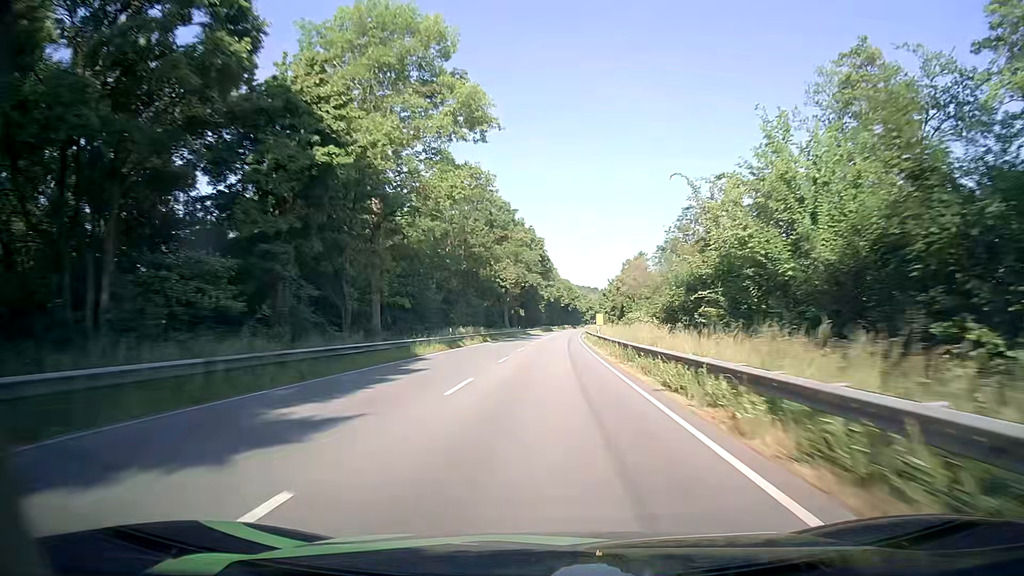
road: primary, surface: asphalt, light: Day
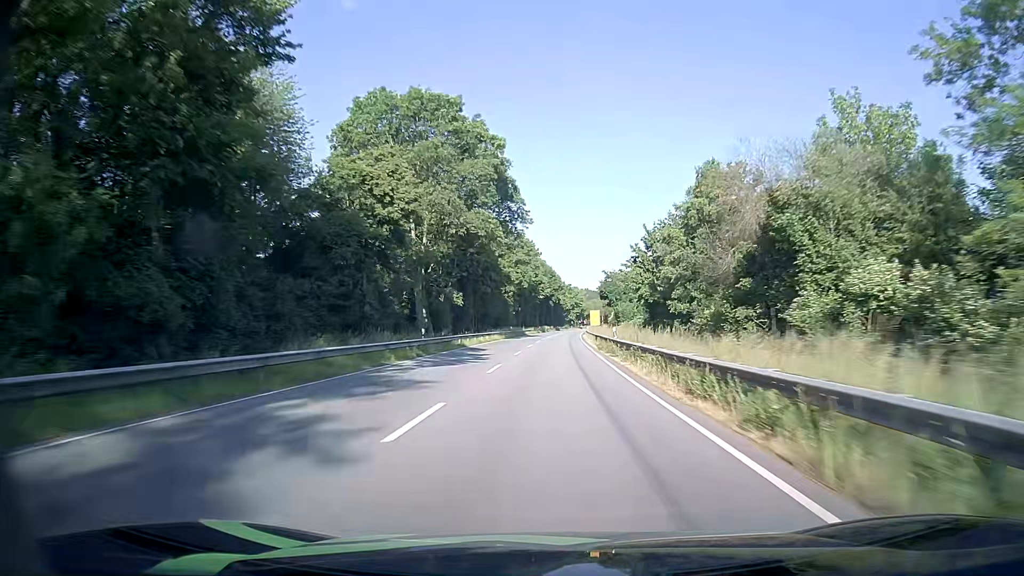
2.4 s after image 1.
(+0.8, +65.6) m; +2°
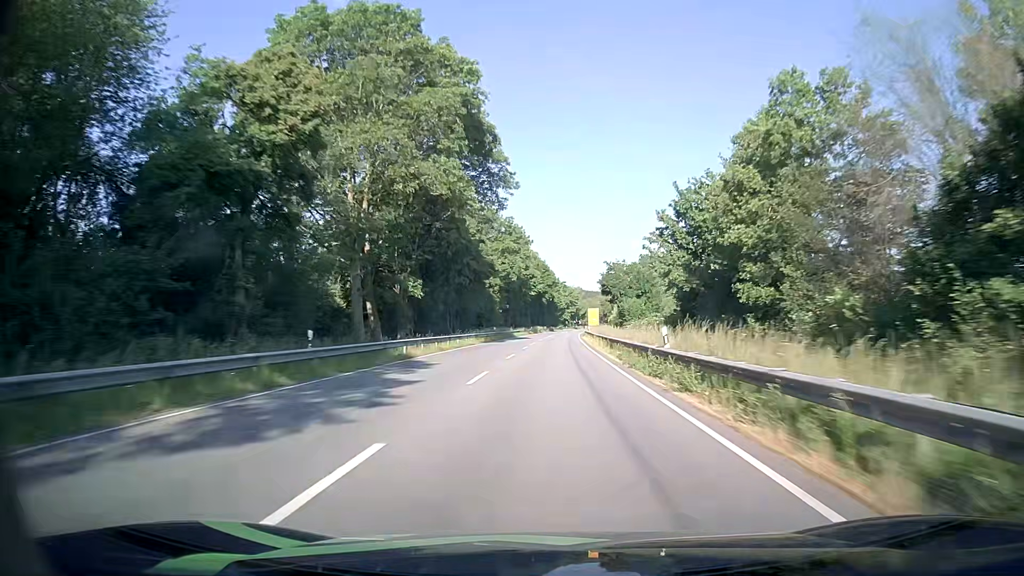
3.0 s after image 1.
(+0.1, +16.3) m; +1°
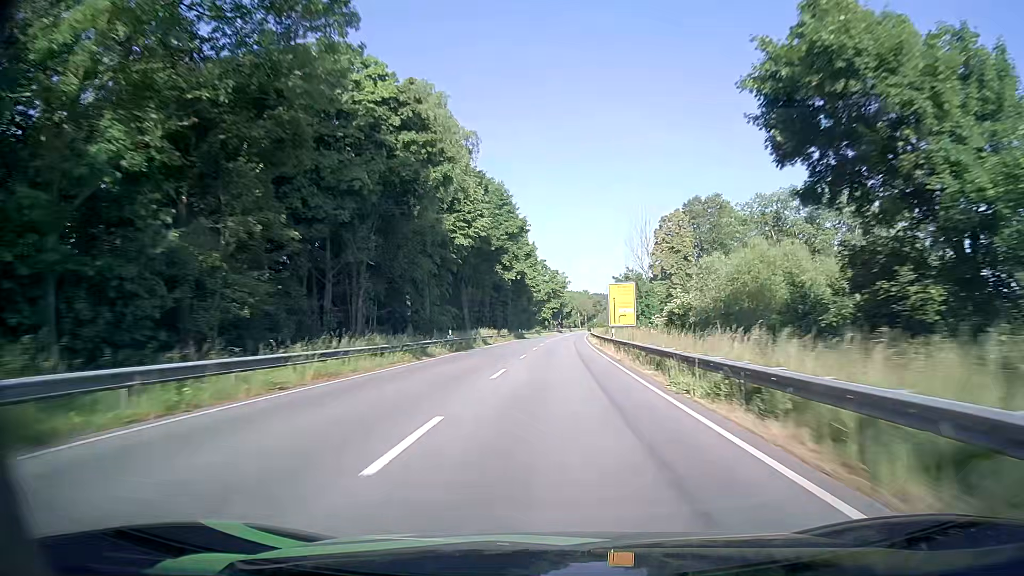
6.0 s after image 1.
(+1.0, +81.9) m; +2°
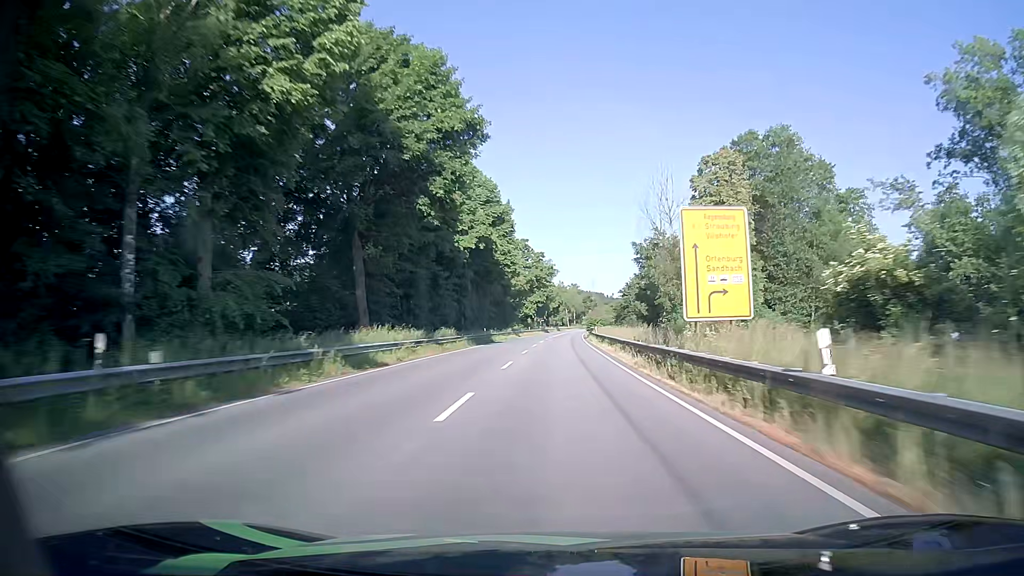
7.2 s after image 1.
(+0.2, +32.7) m; +1°
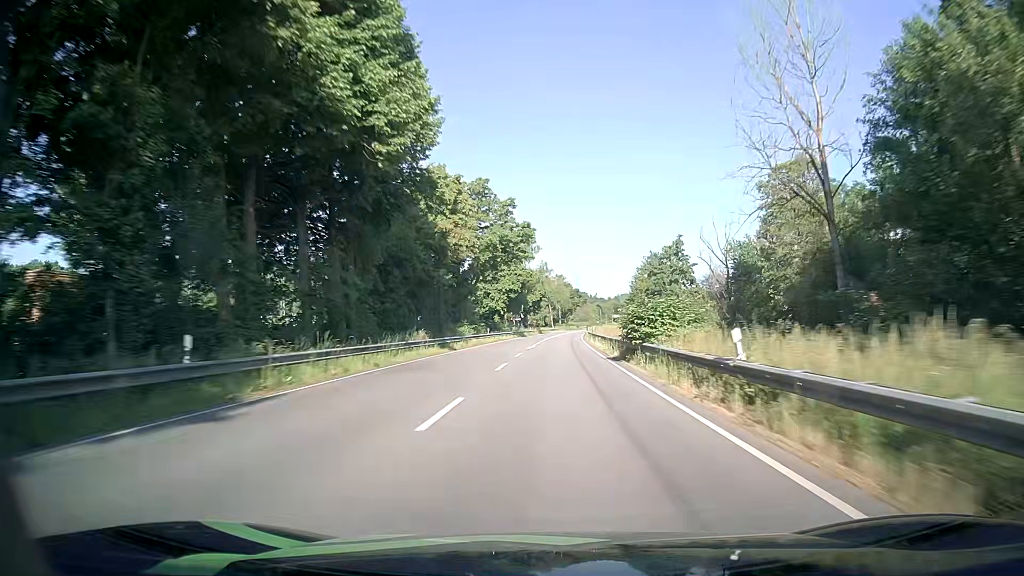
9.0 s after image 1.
(+0.6, +48.9) m; +2°
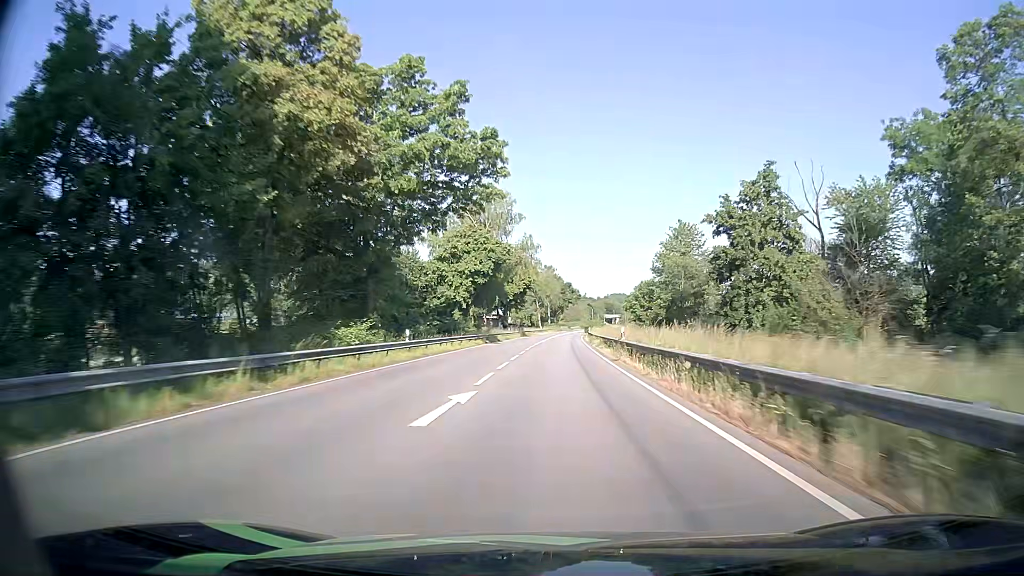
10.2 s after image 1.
(+0.1, +32.5) m; +1°
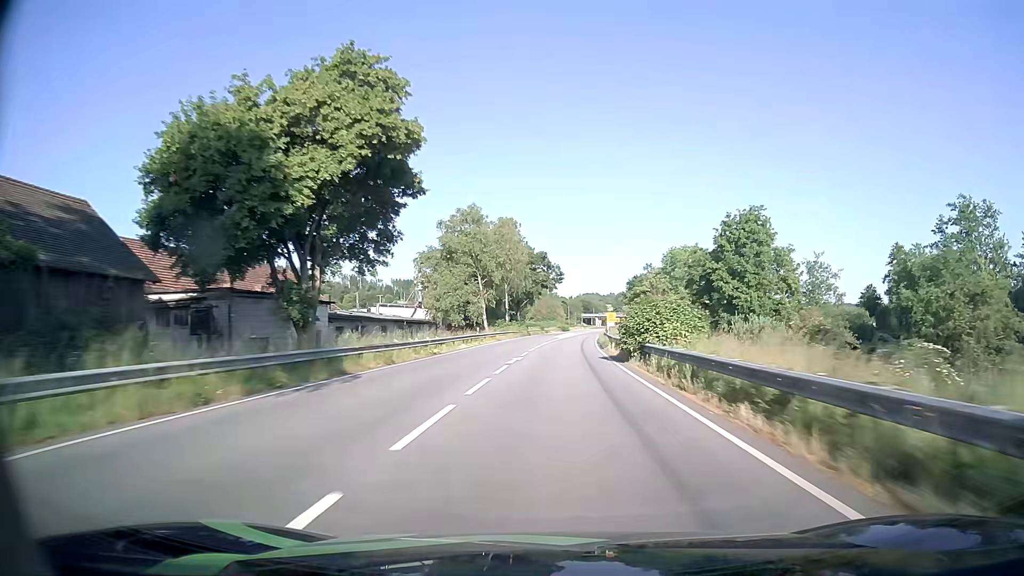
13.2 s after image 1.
(+1.5, +80.7) m; +2°
(0, +10) (0, +20) (0, +30) (+1, +40) (+1, +50) (+2, +60) (+2, +70) (+3, +80) (+4, +90) (+5, +100) m
